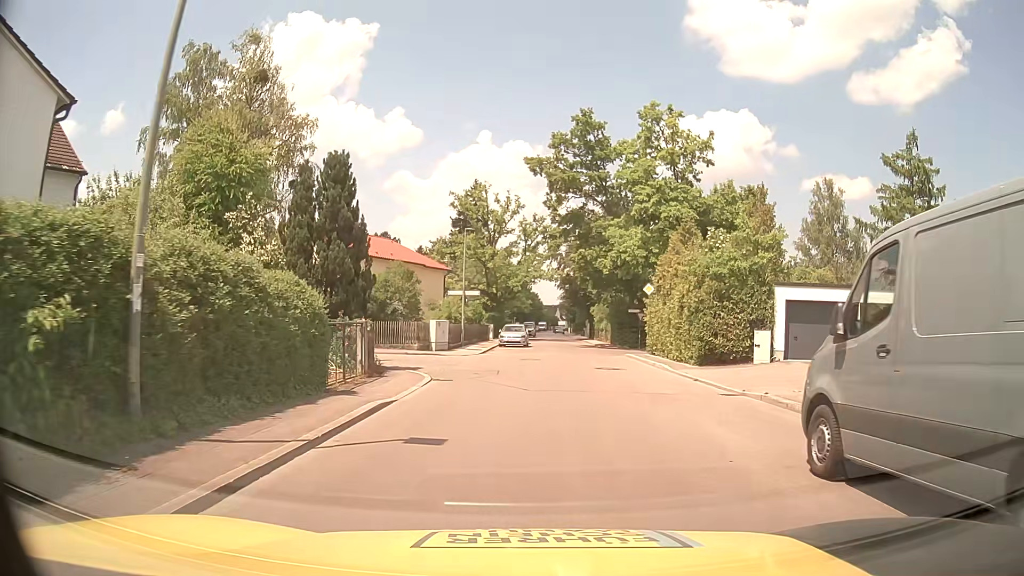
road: residential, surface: asphalt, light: Day
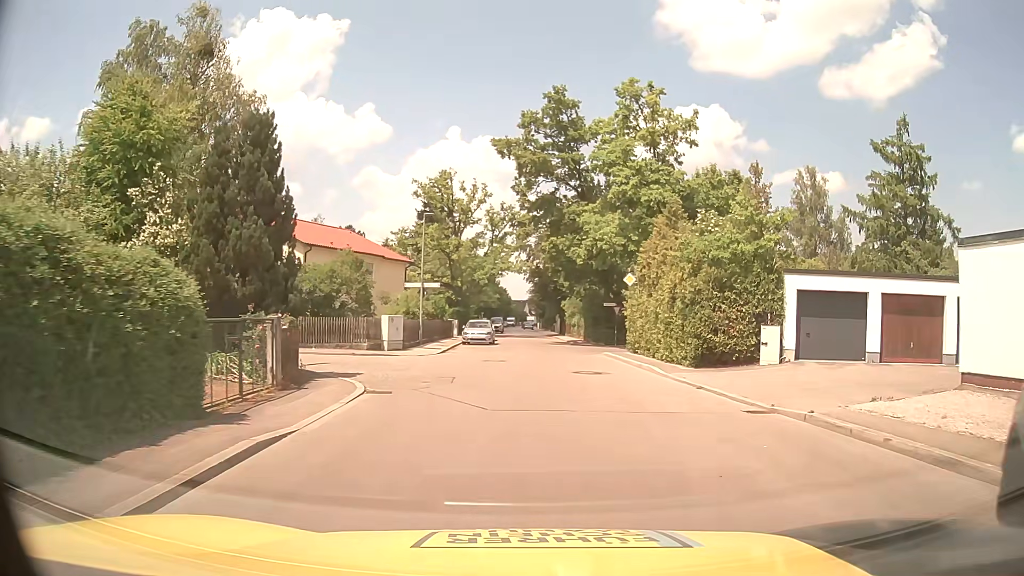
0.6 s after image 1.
(+0.1, +3.8) m; +2°
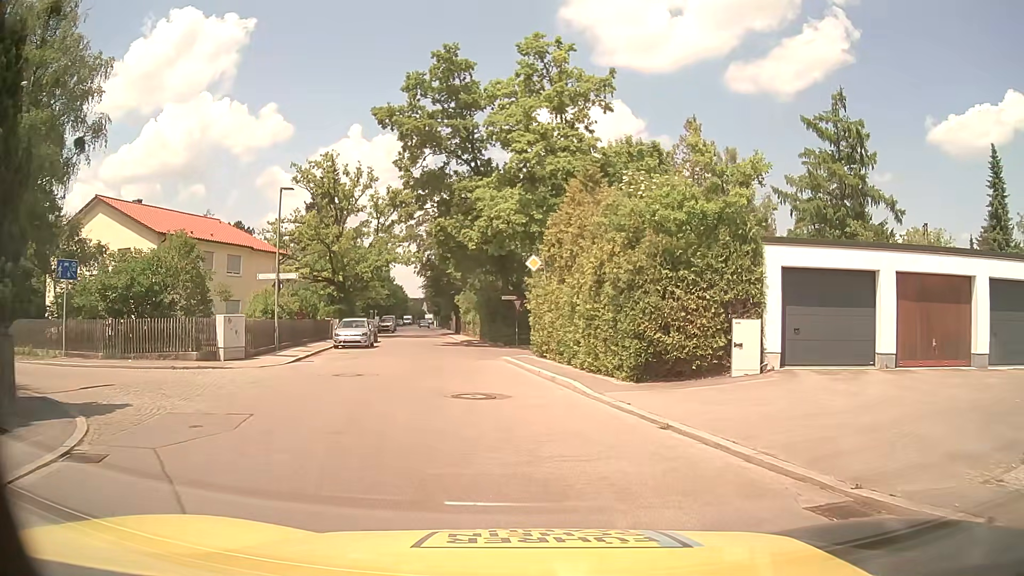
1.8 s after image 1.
(+0.7, +6.4) m; +11°
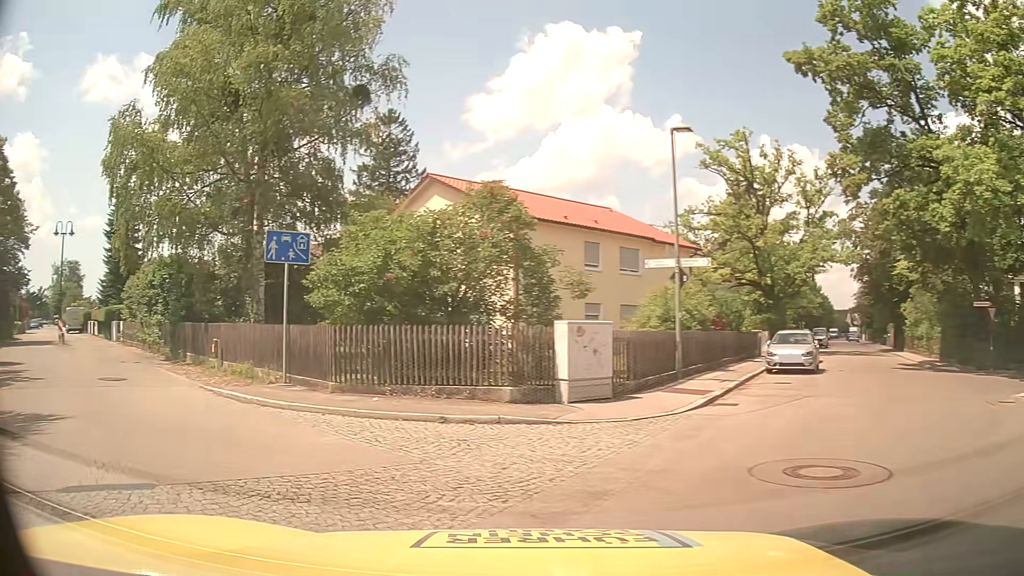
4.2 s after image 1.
(-1.9, +9.6) m; -35°
